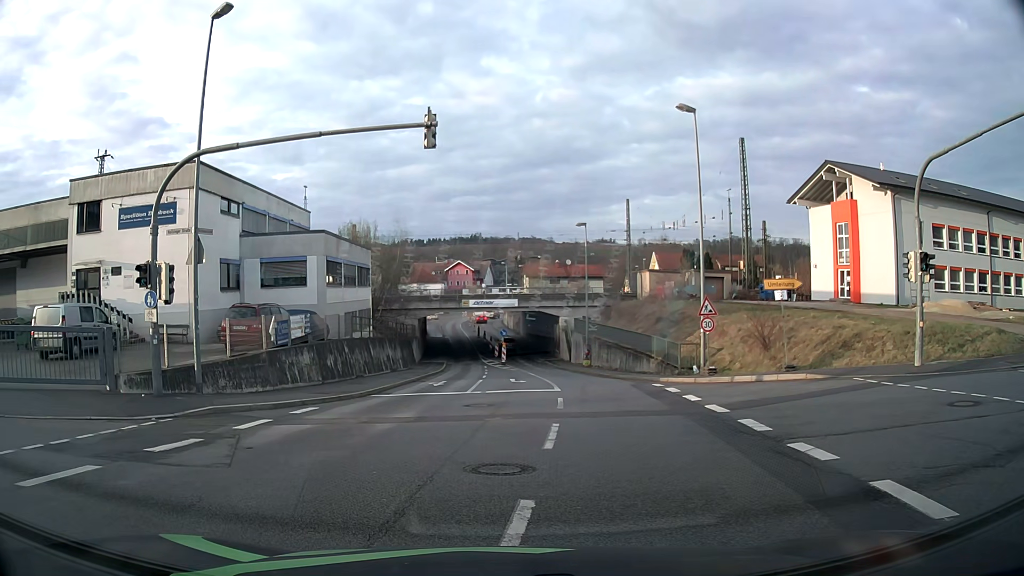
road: tertiary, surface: asphalt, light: Day
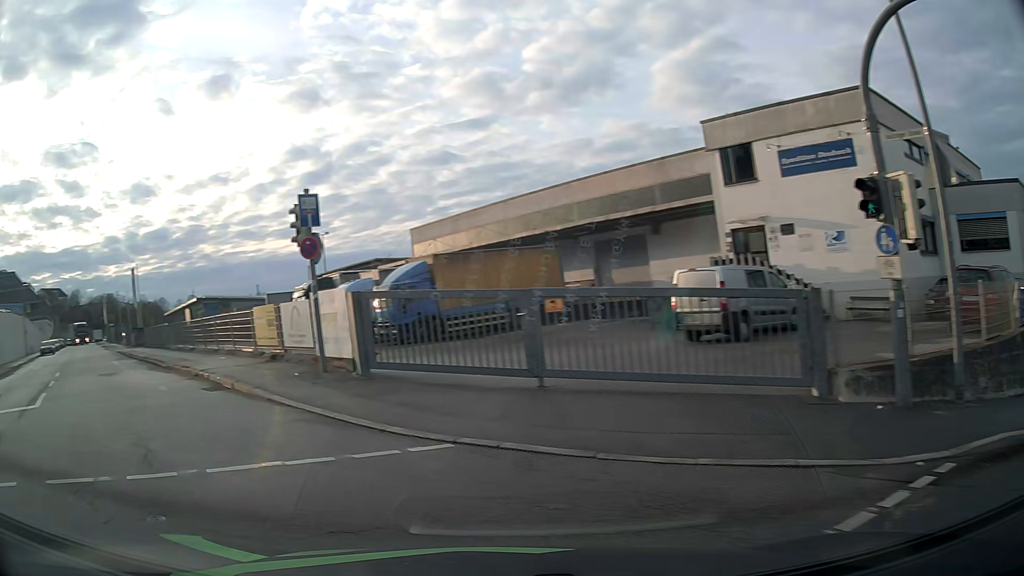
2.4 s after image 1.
(-2.9, +6.8) m; -52°
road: residential
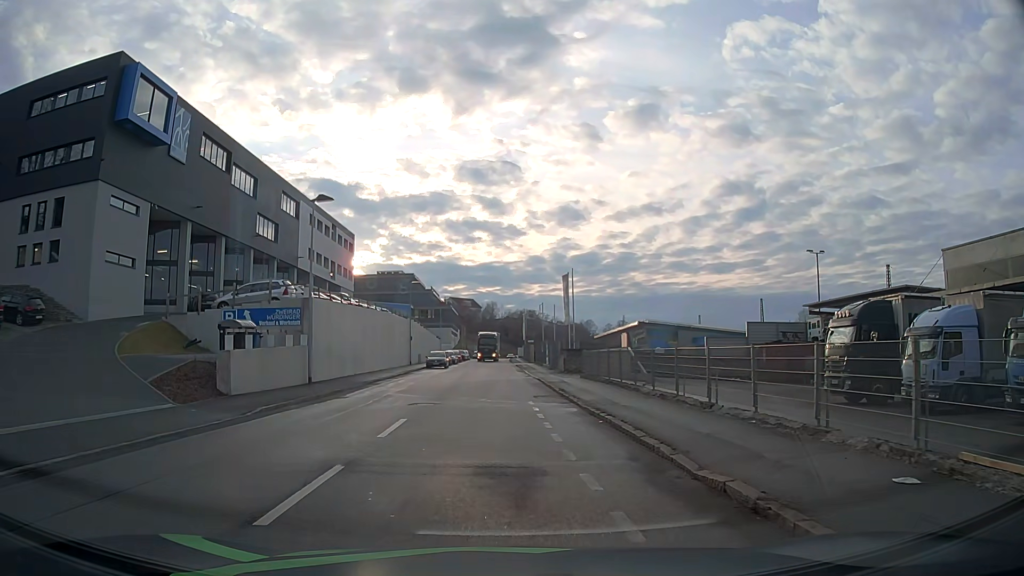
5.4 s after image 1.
(-7.9, +12.6) m; -39°
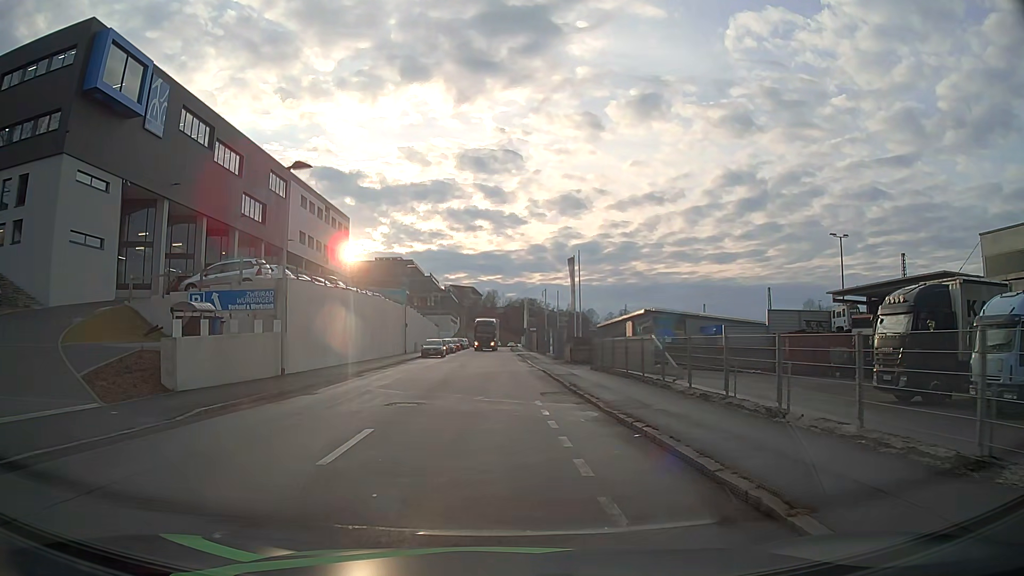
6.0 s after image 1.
(0.0, +3.8) m; 0°
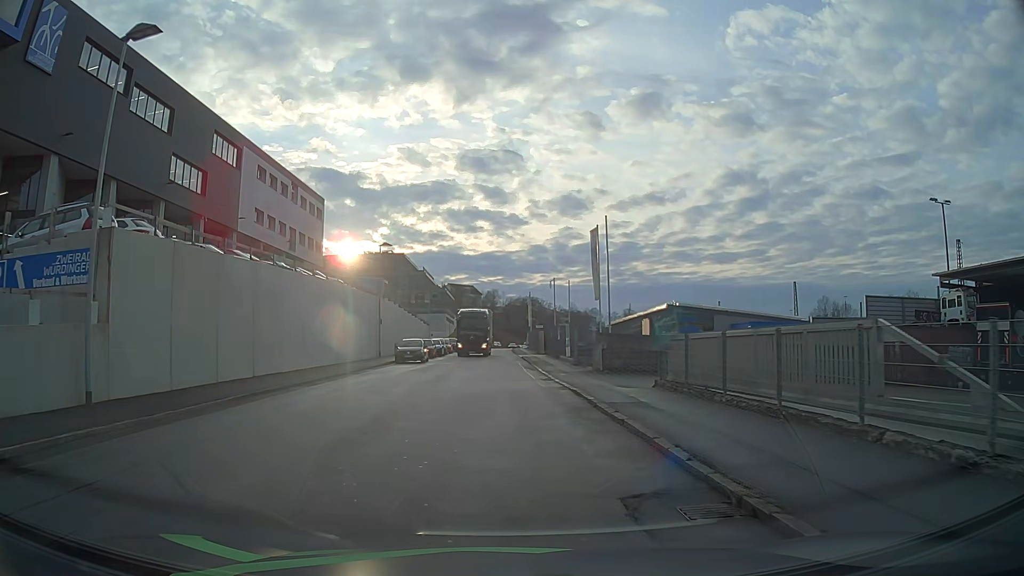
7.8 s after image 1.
(-0.1, +13.1) m; 0°
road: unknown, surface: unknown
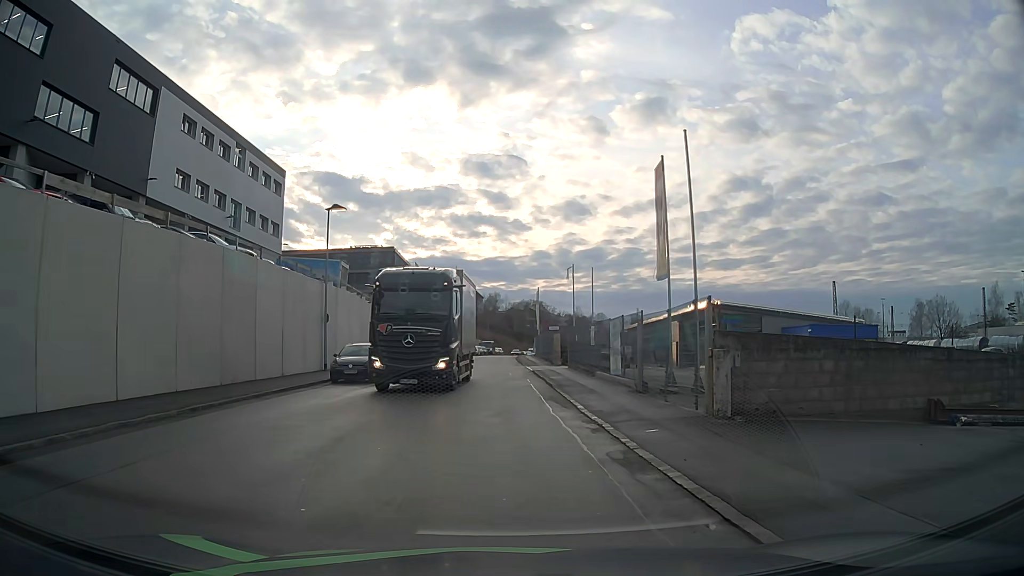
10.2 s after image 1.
(0.0, +15.4) m; 0°
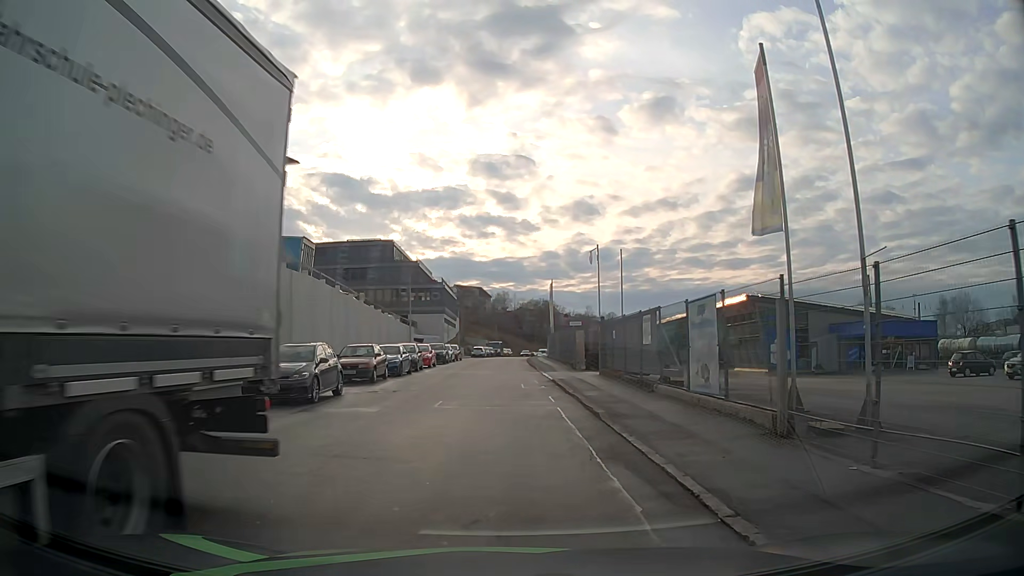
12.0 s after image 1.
(0.0, +9.2) m; 0°
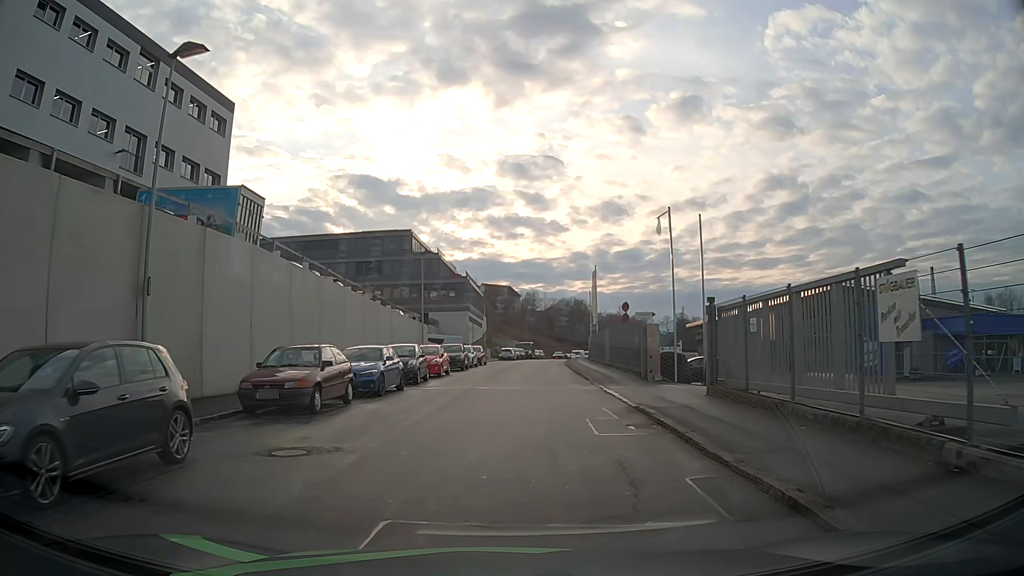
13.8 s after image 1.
(-0.4, +11.2) m; -3°
